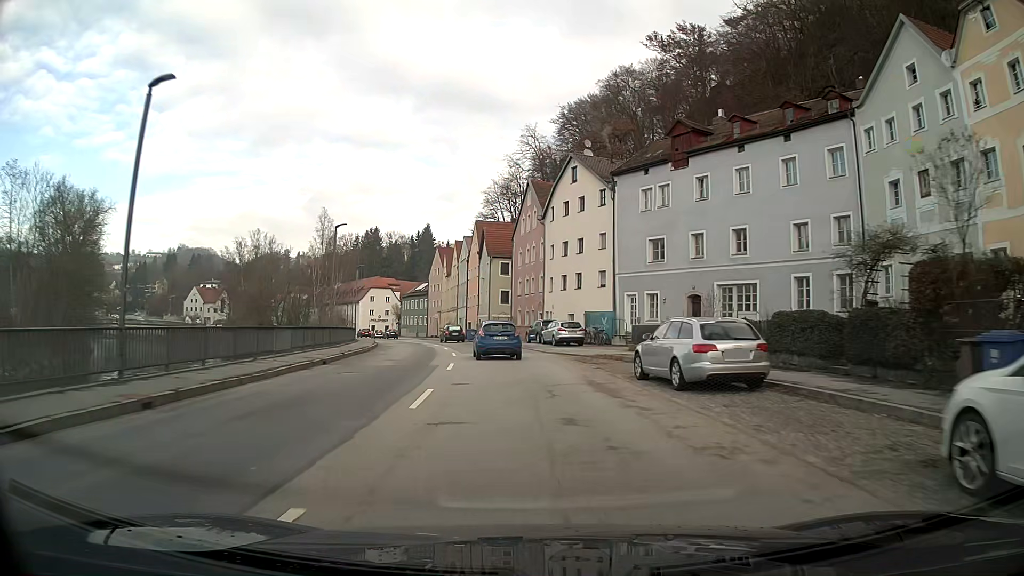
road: primary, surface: asphalt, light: Day
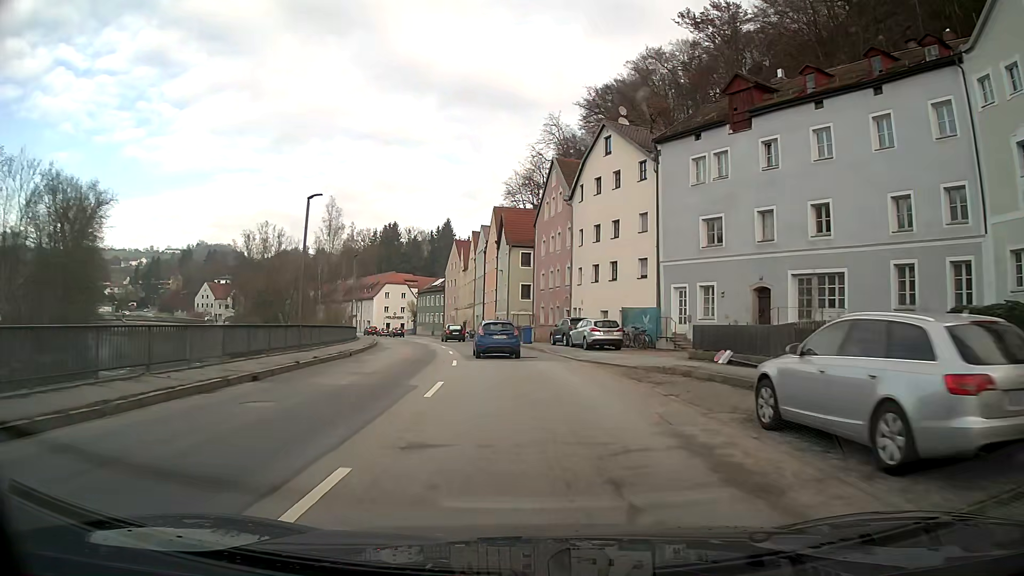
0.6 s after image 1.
(-0.1, +7.7) m; -2°
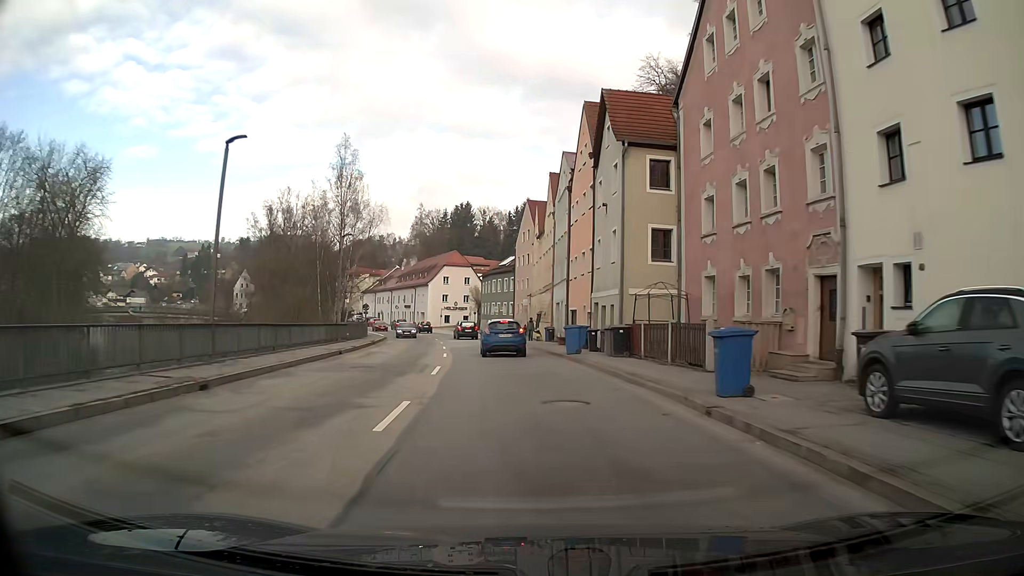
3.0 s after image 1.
(-2.0, +31.0) m; -7°
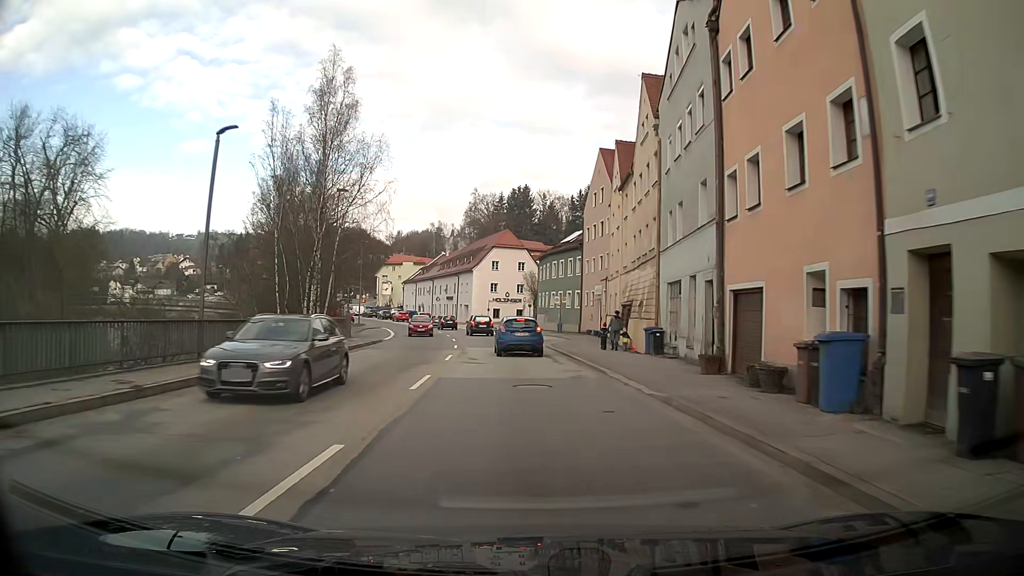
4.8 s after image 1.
(-1.0, +22.2) m; -5°
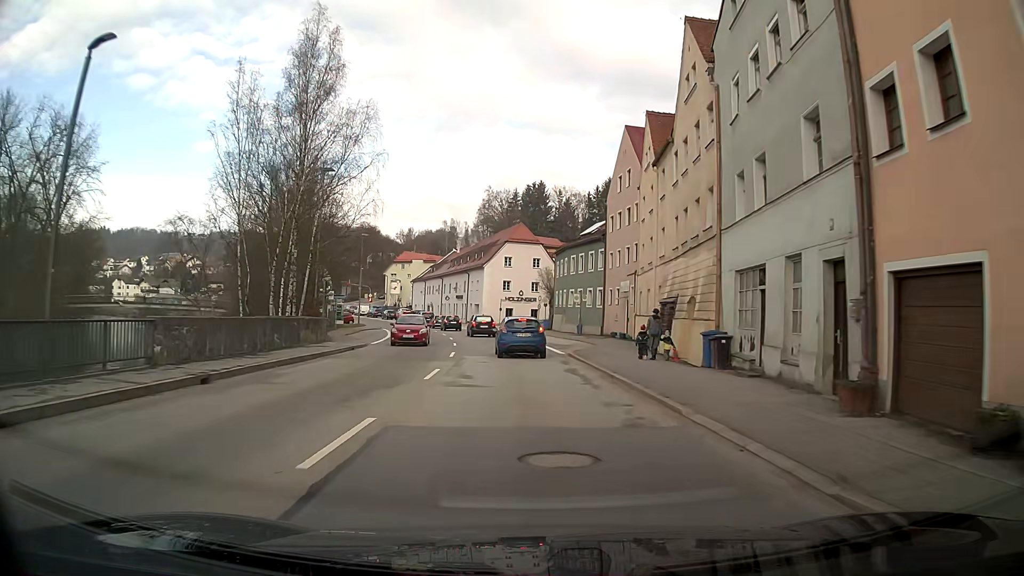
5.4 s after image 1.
(-0.1, +7.0) m; -1°
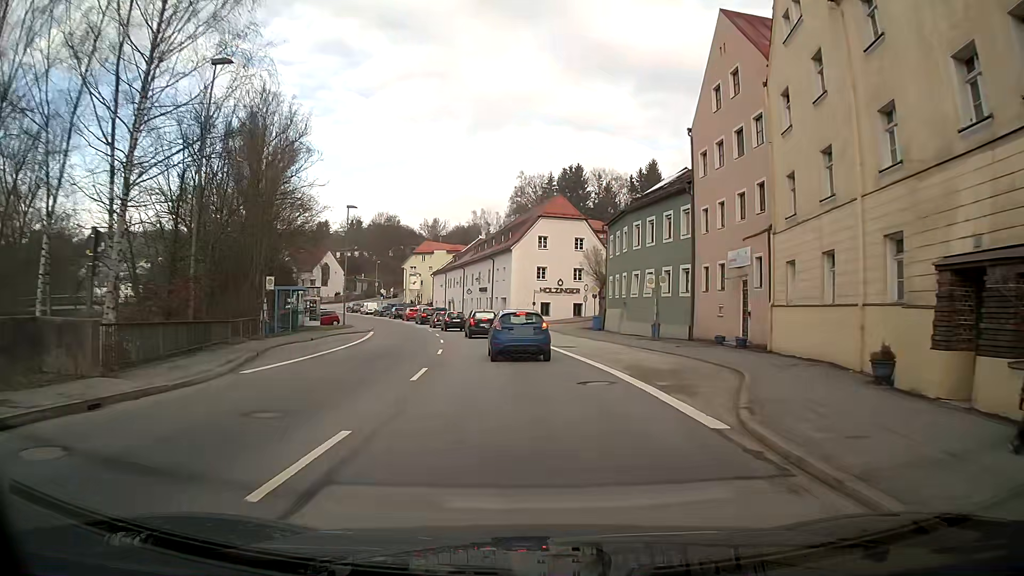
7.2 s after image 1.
(-0.5, +19.1) m; -3°
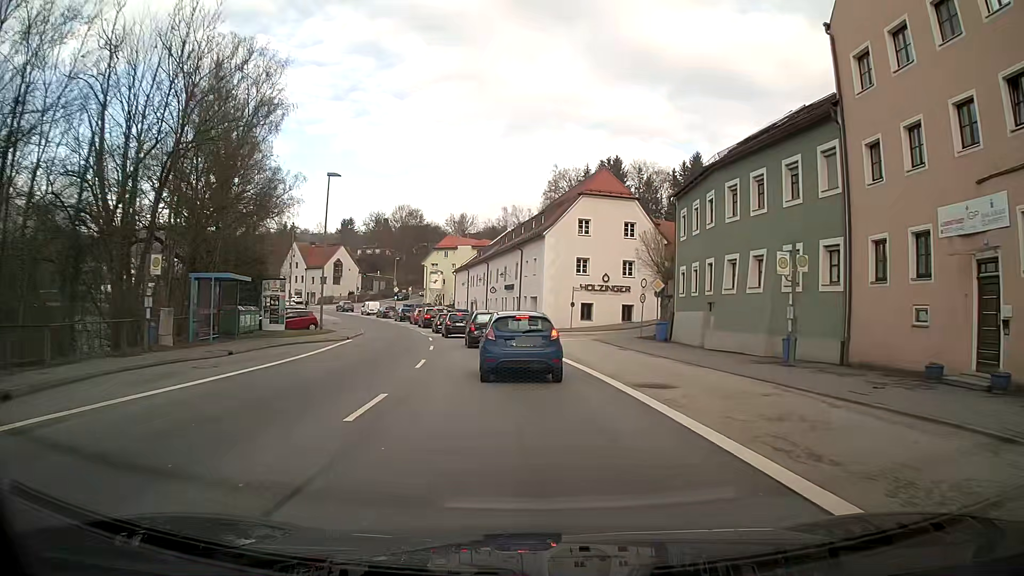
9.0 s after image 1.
(-0.3, +13.9) m; -2°
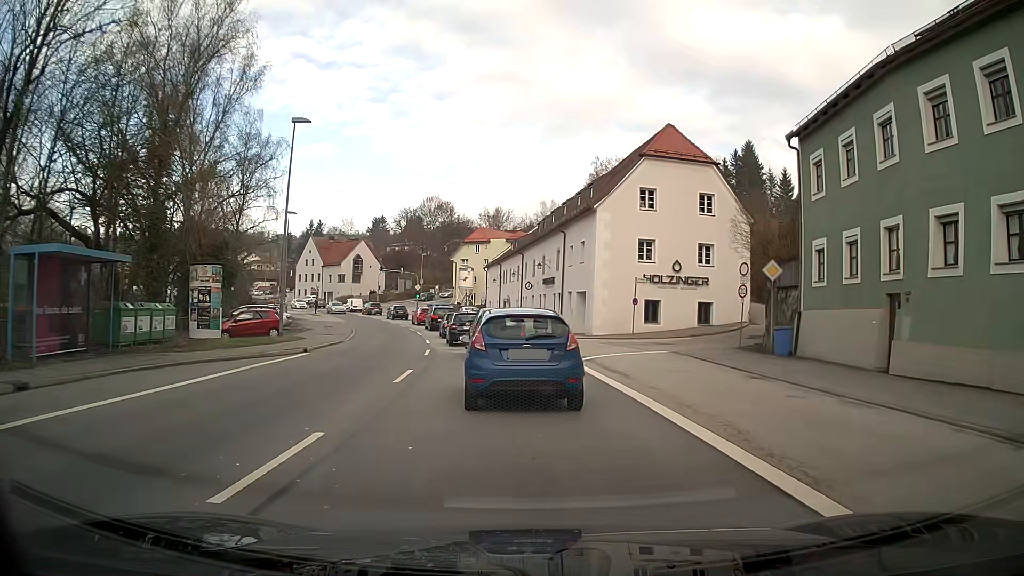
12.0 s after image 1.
(-0.5, +12.9) m; -4°
